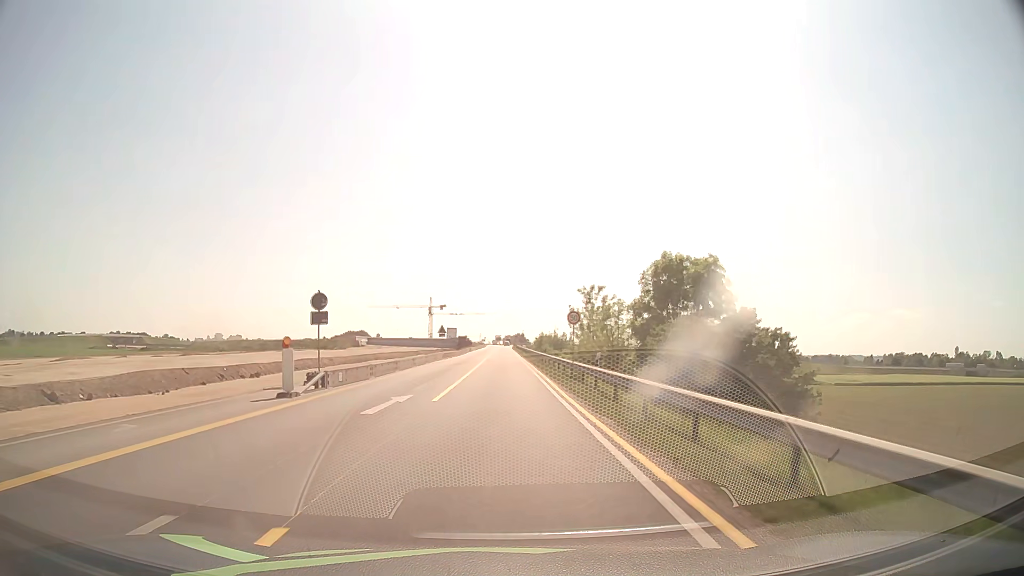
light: Day
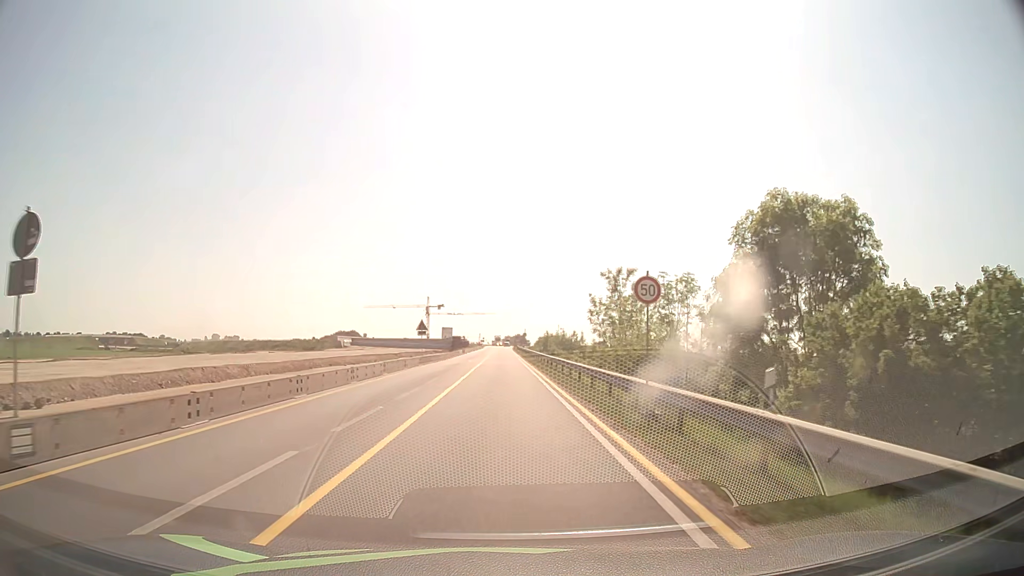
(0.0, +15.2) m; 0°
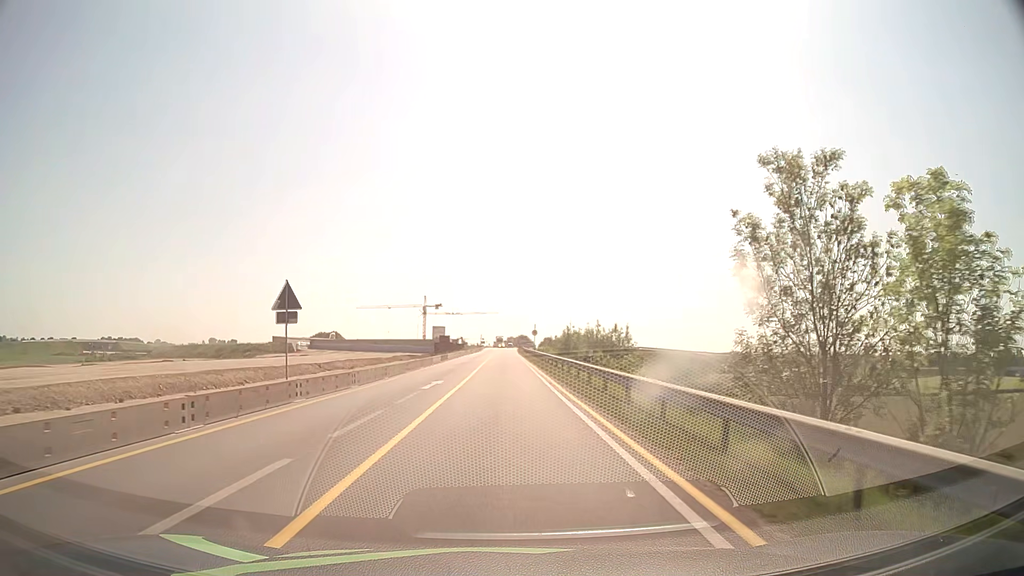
(-0.1, +30.4) m; 0°
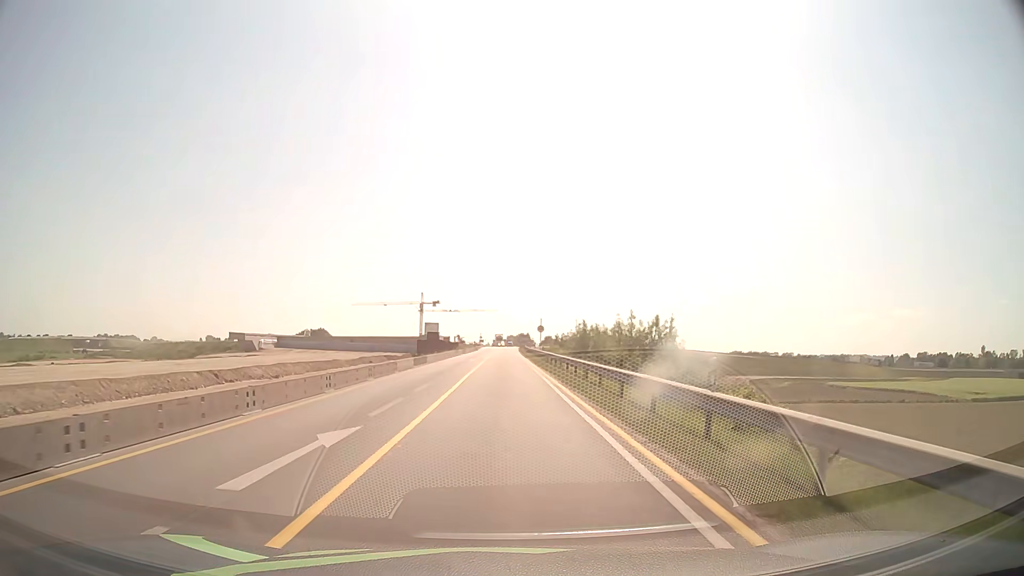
(0.0, +15.2) m; 0°
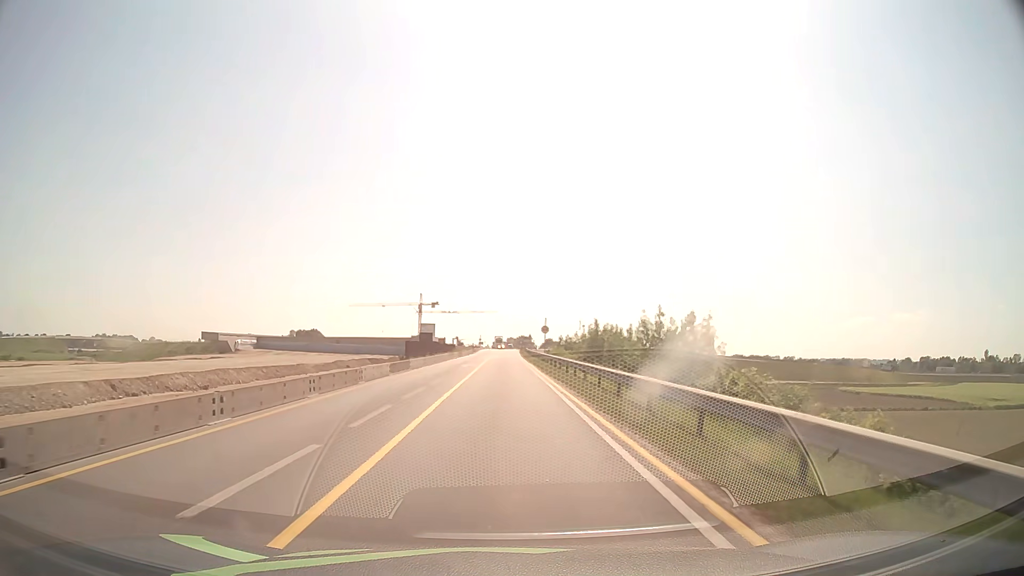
(0.0, +7.6) m; 0°
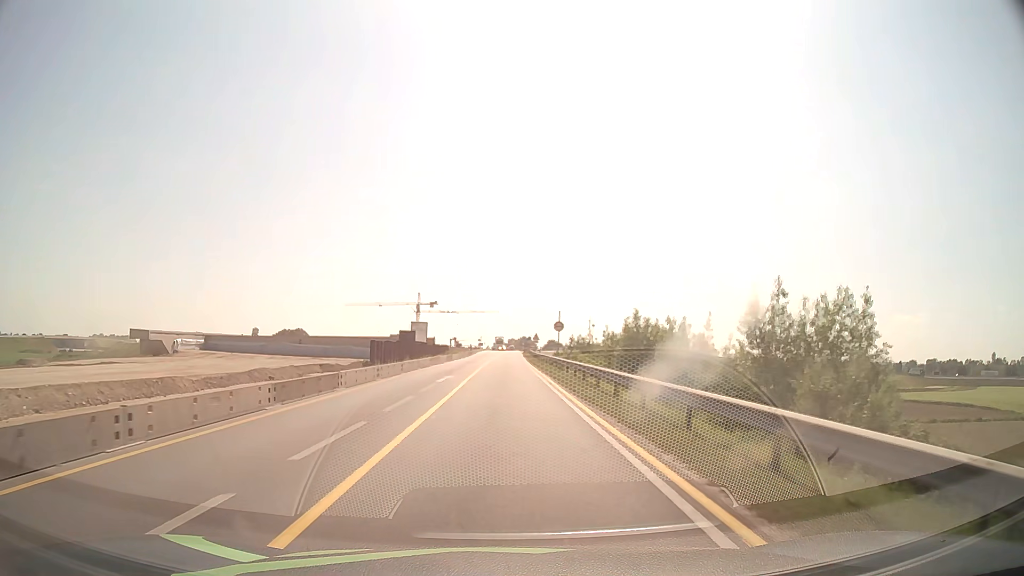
(0.0, +15.2) m; 0°
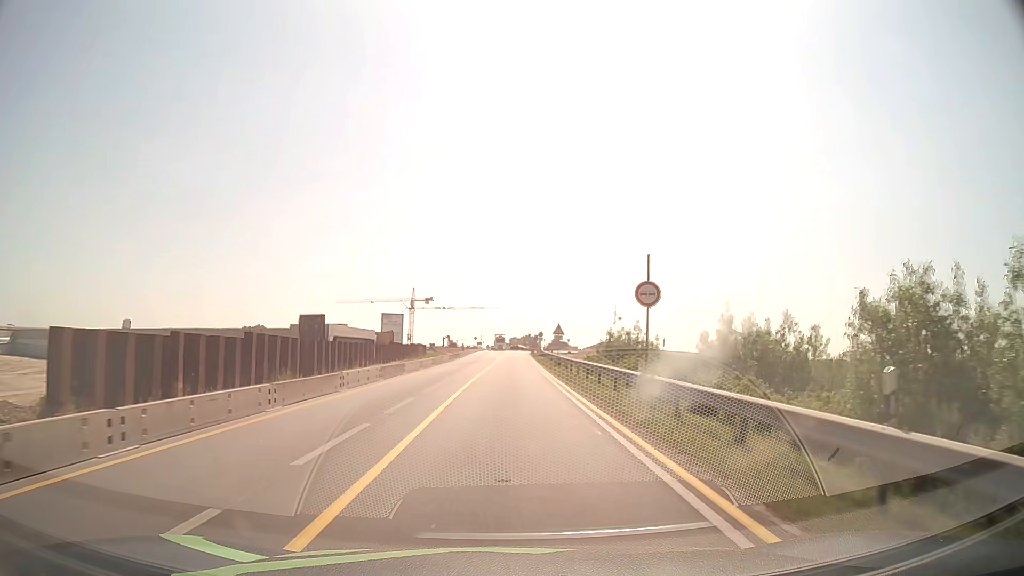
(-0.1, +30.4) m; 0°
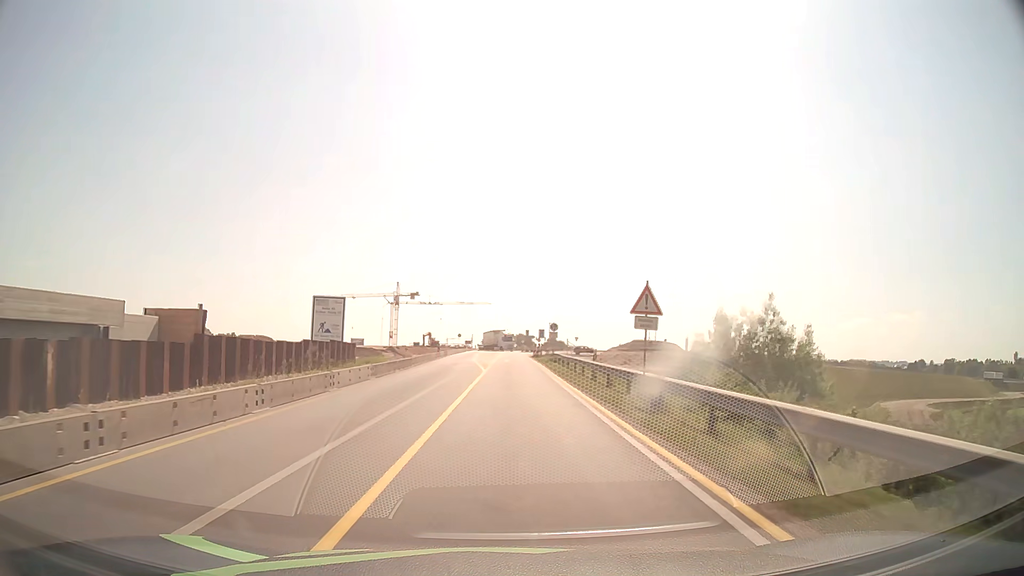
(0.0, +30.4) m; +1°
(0, +10) (0, +20) (0, +30) (0, +40) (0, +50) (+1, +60) (+1, +70) (+1, +80) (+1, +90) (+1, +100) m
